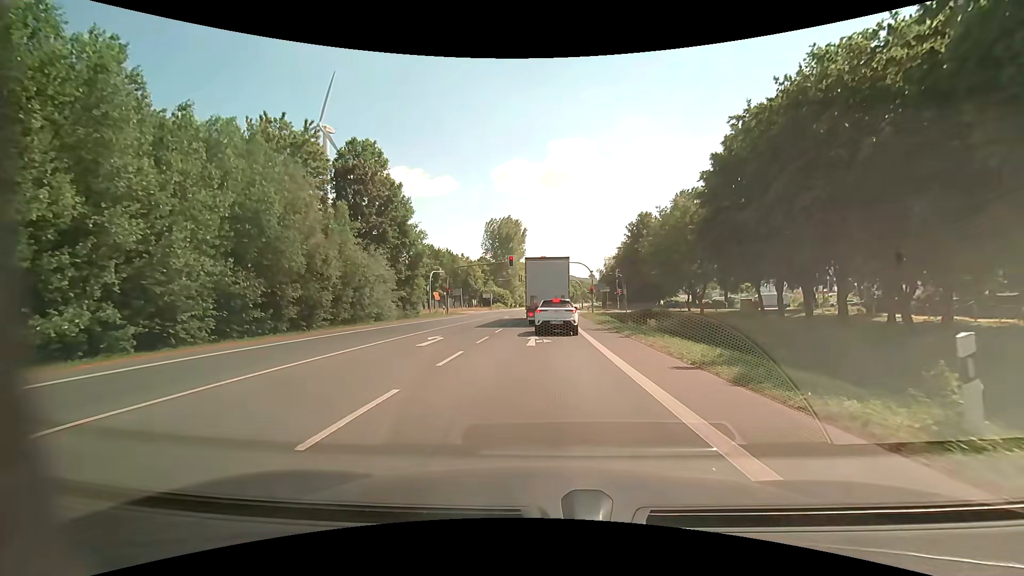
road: primary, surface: asphalt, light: Day
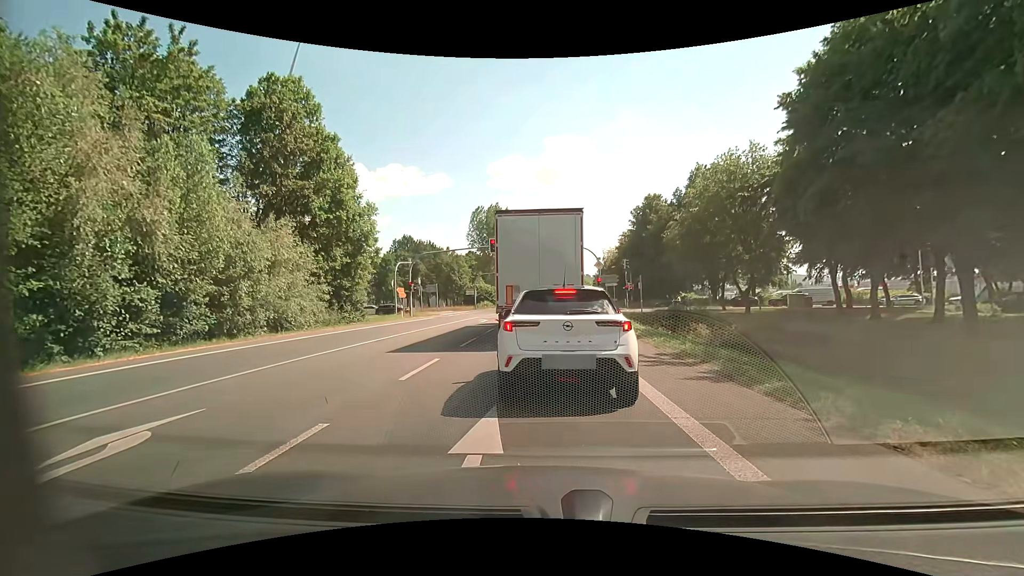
(+0.3, +13.8) m; +3°
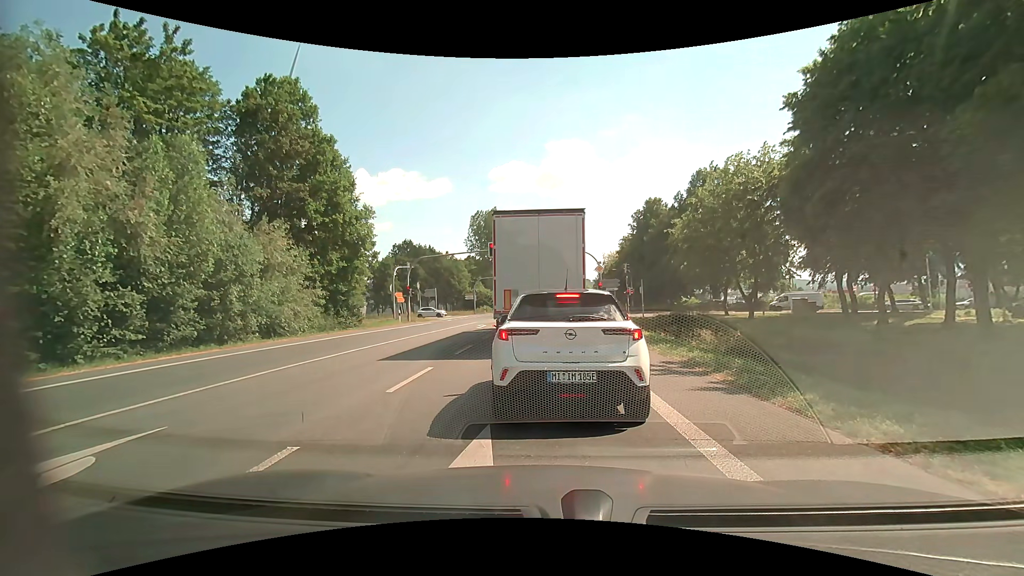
(0.0, +0.7) m; 0°
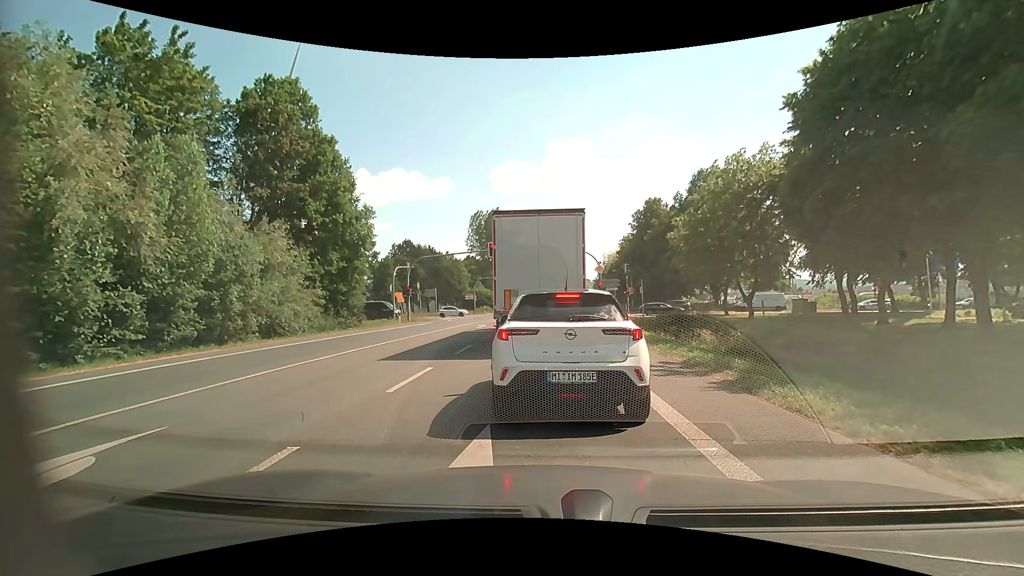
(0.0, 0.0) m; 0°
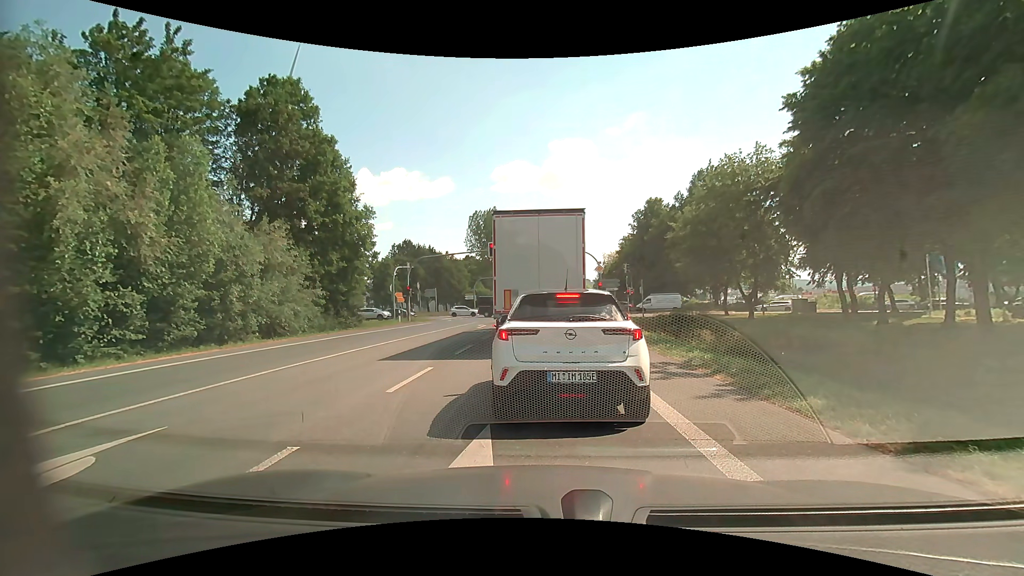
(0.0, 0.0) m; 0°
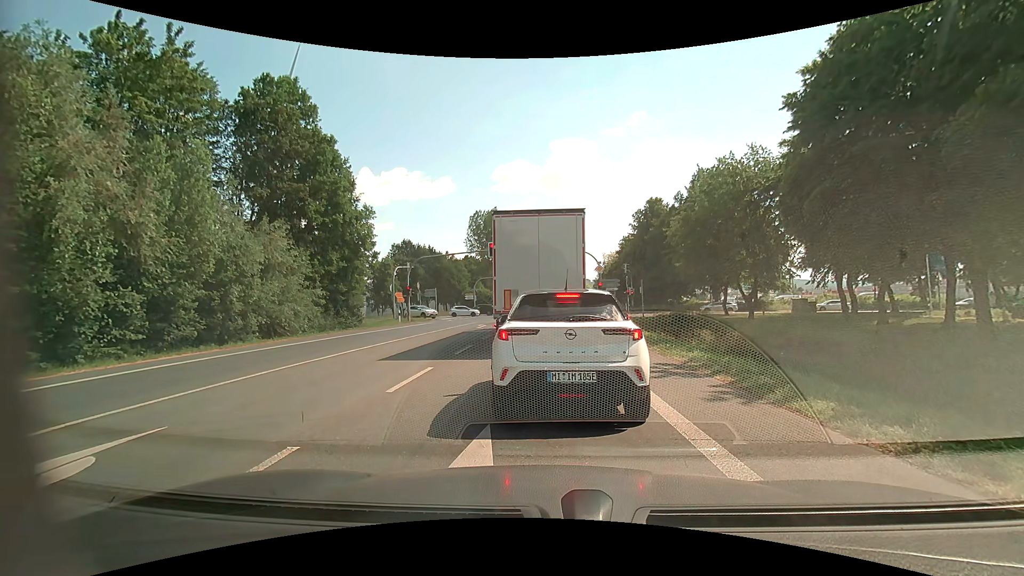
(0.0, 0.0) m; 0°
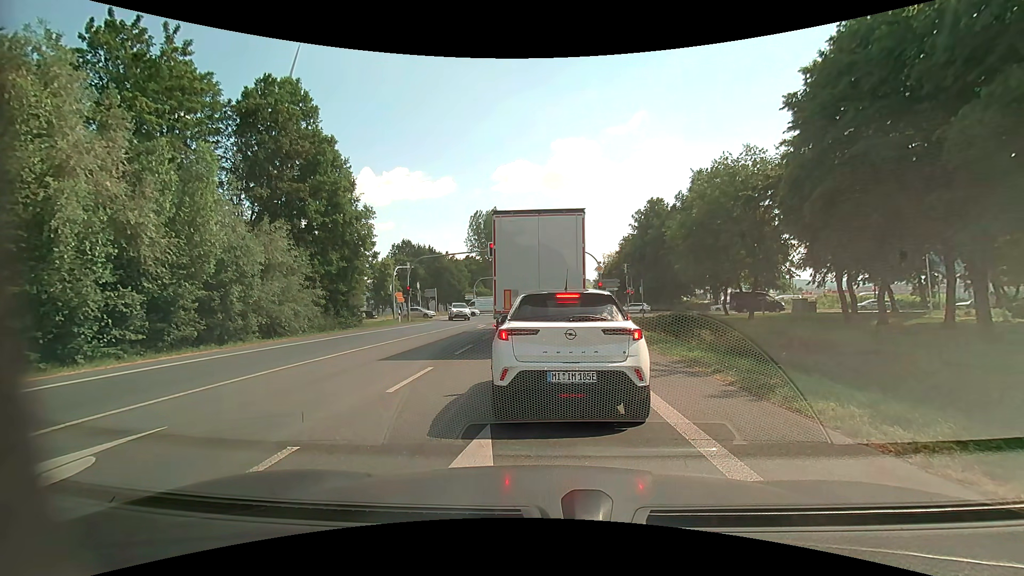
(0.0, 0.0) m; 0°
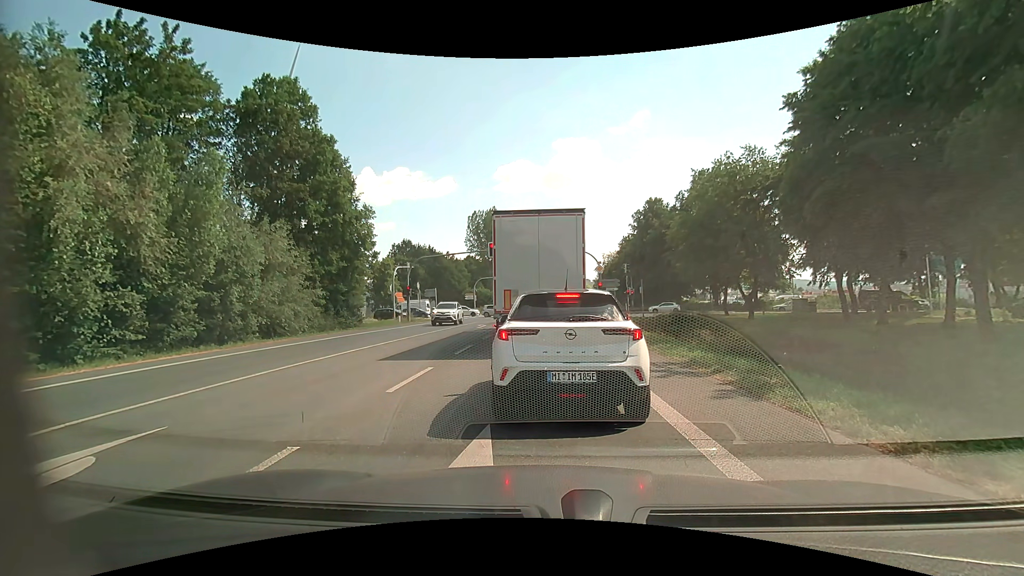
(0.0, 0.0) m; 0°
(0, +10) (-1, +20) (-1, +30) (-1, +40) (0, +50) (+6, +58) (+16, +60) (+26, +61) (+36, +60) (+46, +59) m
